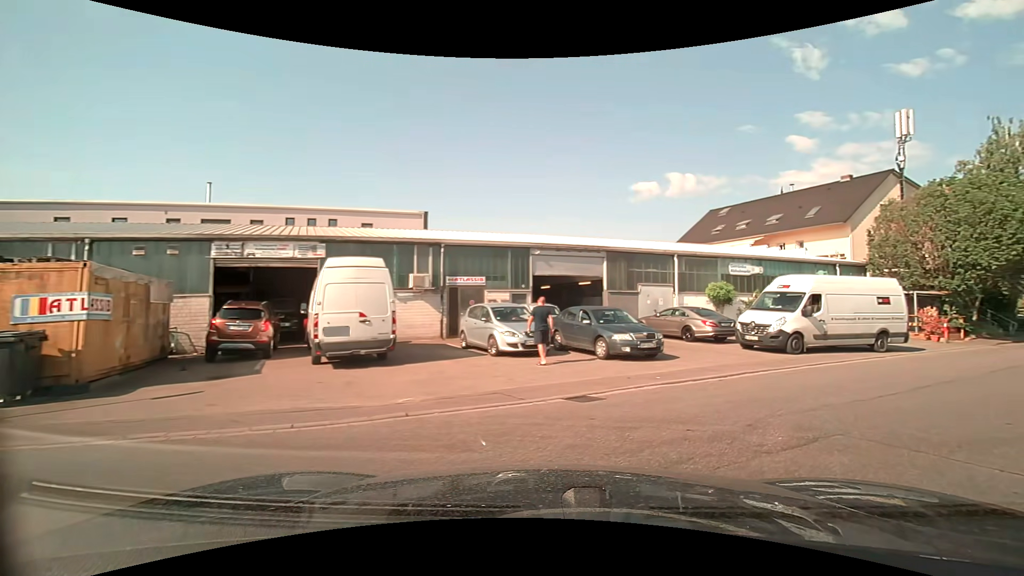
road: unclassified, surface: asphalt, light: Day
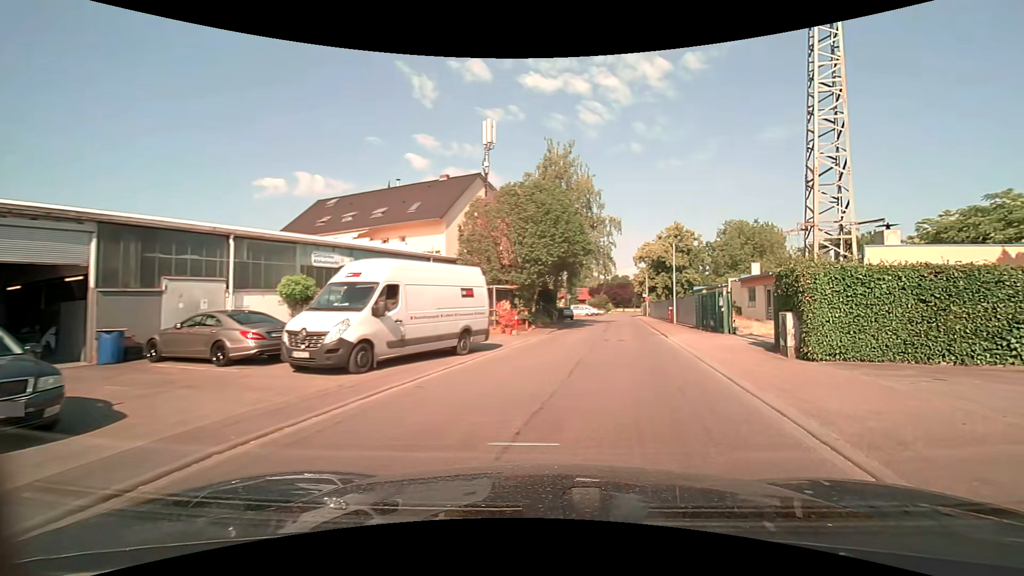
(+2.8, +6.7) m; +40°
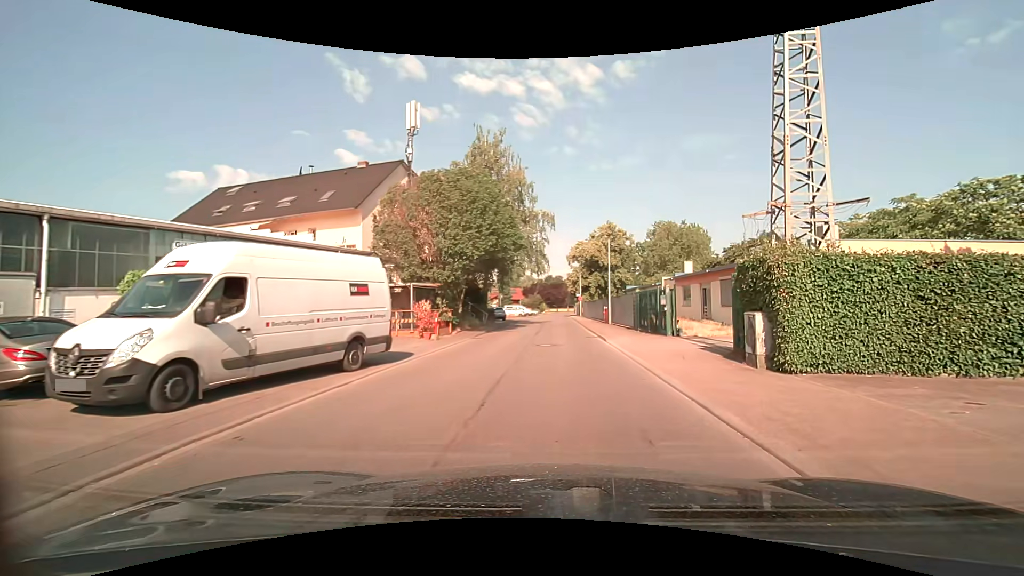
(+0.2, +3.3) m; +7°
